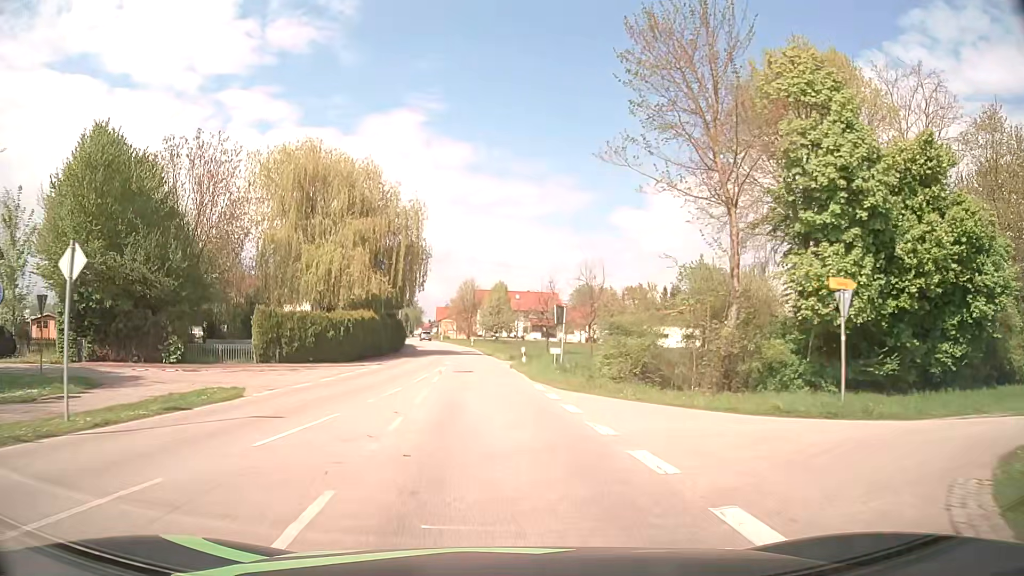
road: secondary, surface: asphalt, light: Day
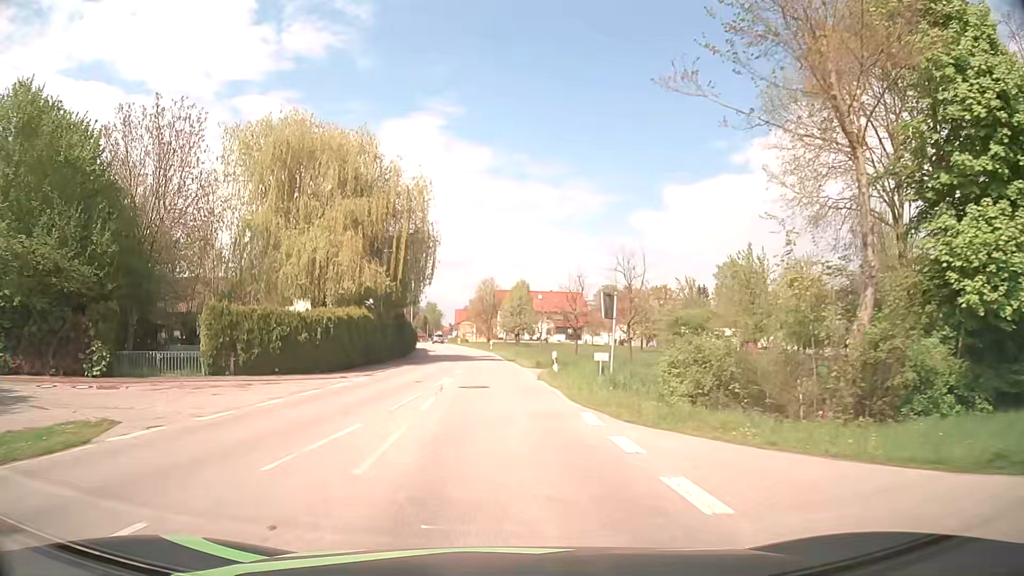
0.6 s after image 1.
(-0.1, +7.6) m; -2°
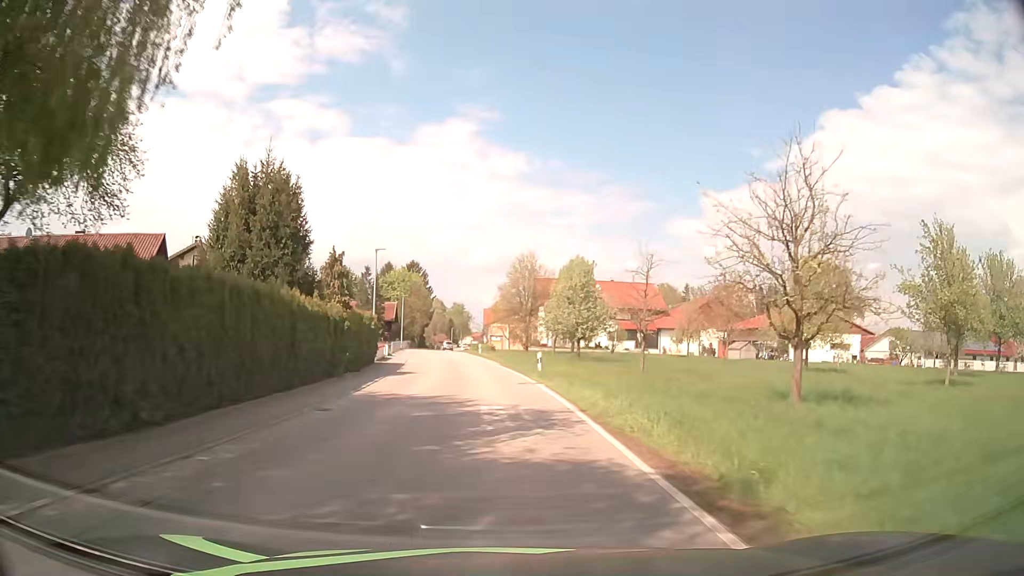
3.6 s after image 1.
(-1.3, +37.8) m; -3°
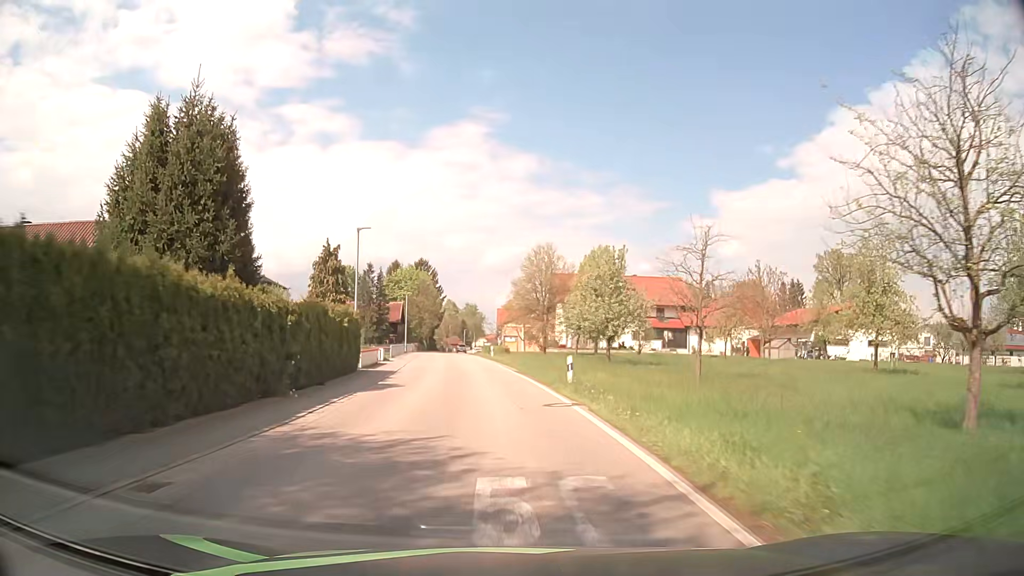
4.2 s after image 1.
(-0.1, +7.6) m; -2°
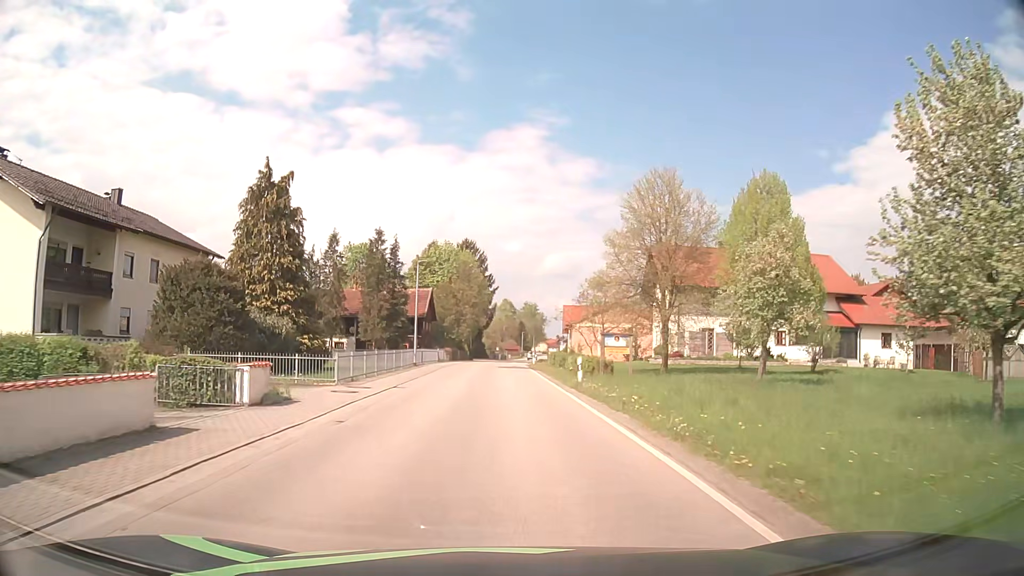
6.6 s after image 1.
(-1.4, +30.3) m; -5°
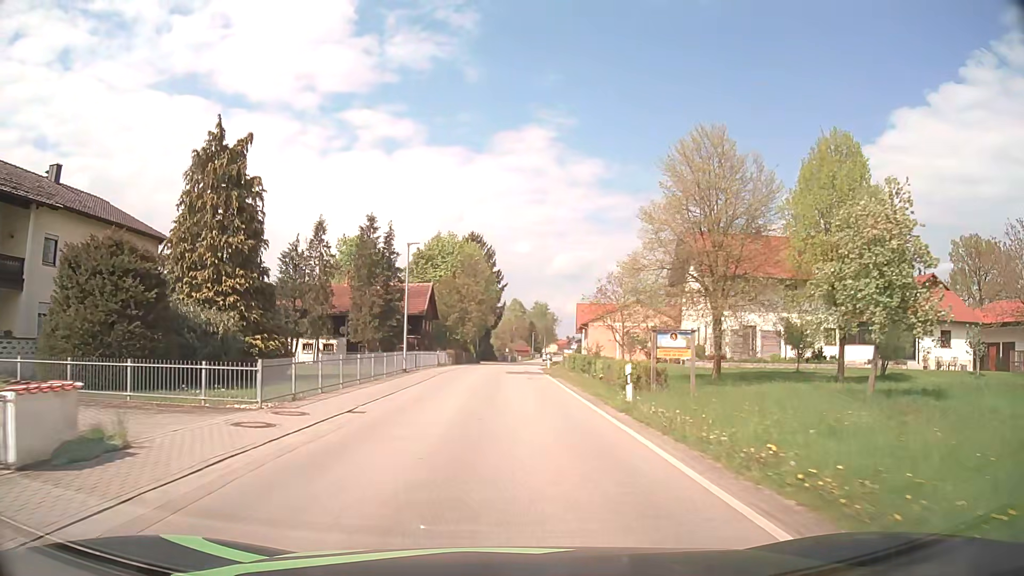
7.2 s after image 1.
(-0.1, +7.6) m; -1°
(0, +10) (0, +20) (0, +30) (+1, +40) (+1, +50) (+1, +60) (+2, +70) (+2, +80) (+3, +90) (+5, +100) m
